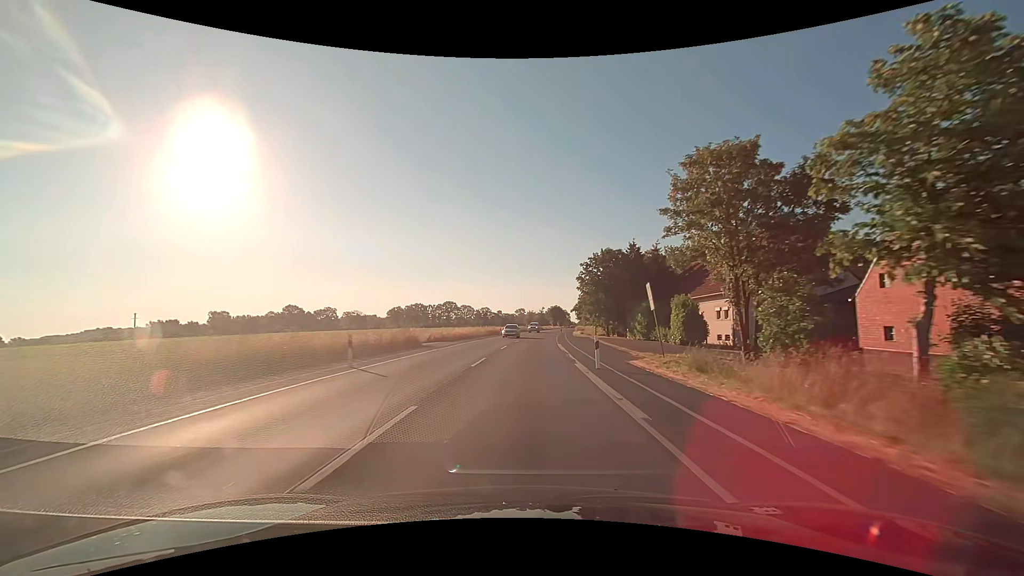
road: secondary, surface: asphalt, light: Day
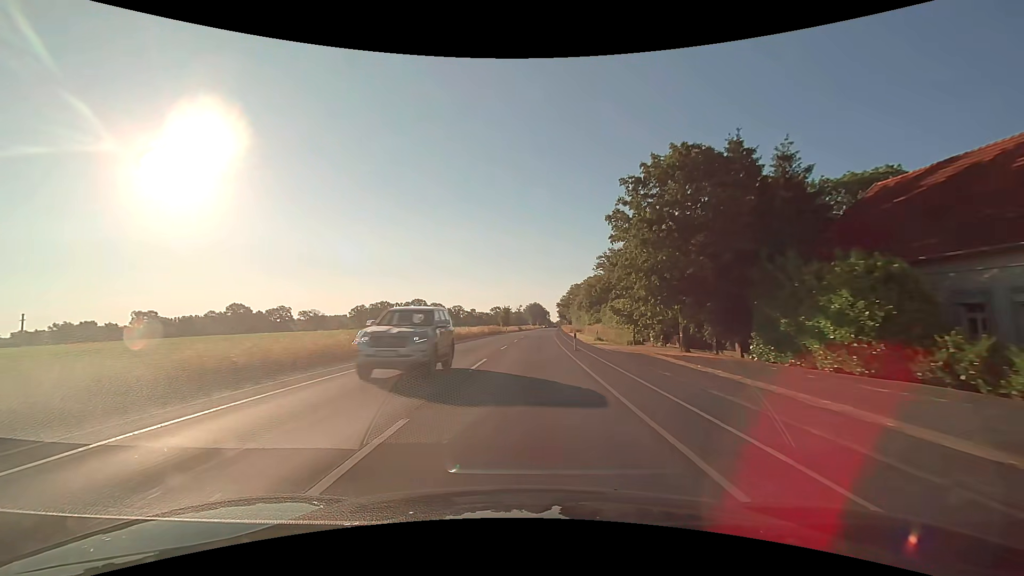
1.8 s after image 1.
(+0.8, +37.7) m; +3°
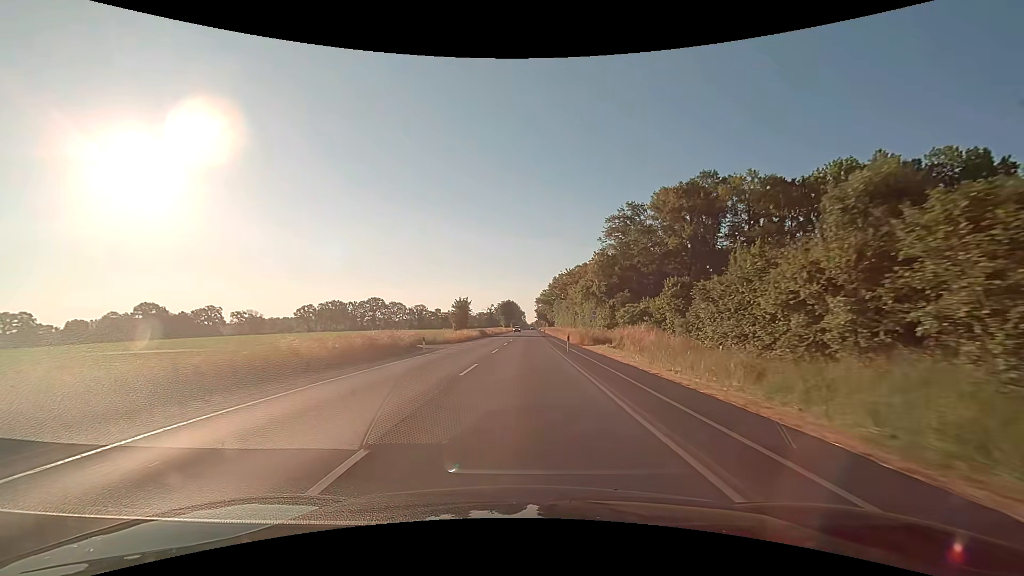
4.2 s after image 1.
(+1.4, +50.2) m; +3°
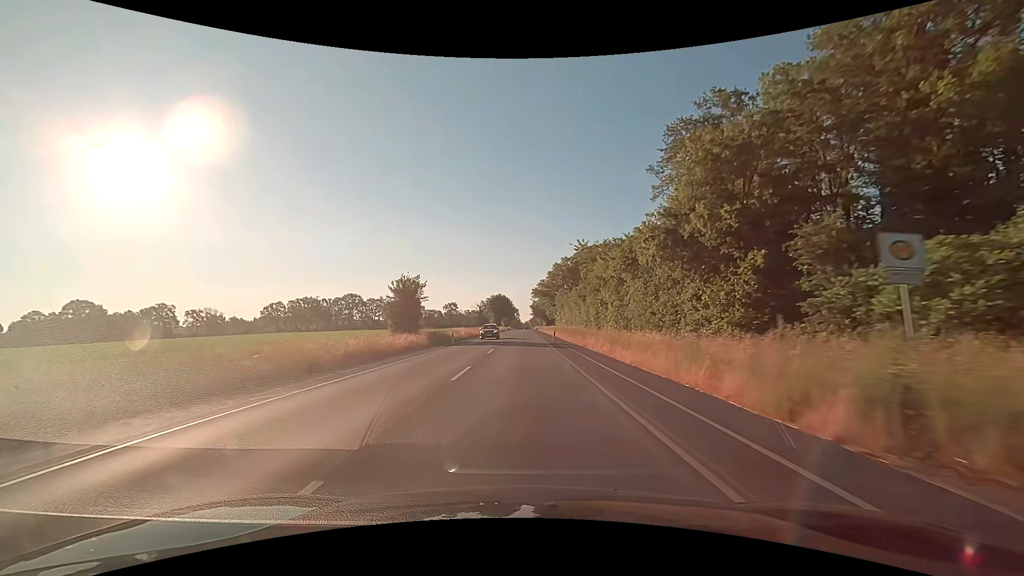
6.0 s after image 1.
(+0.4, +37.7) m; +1°
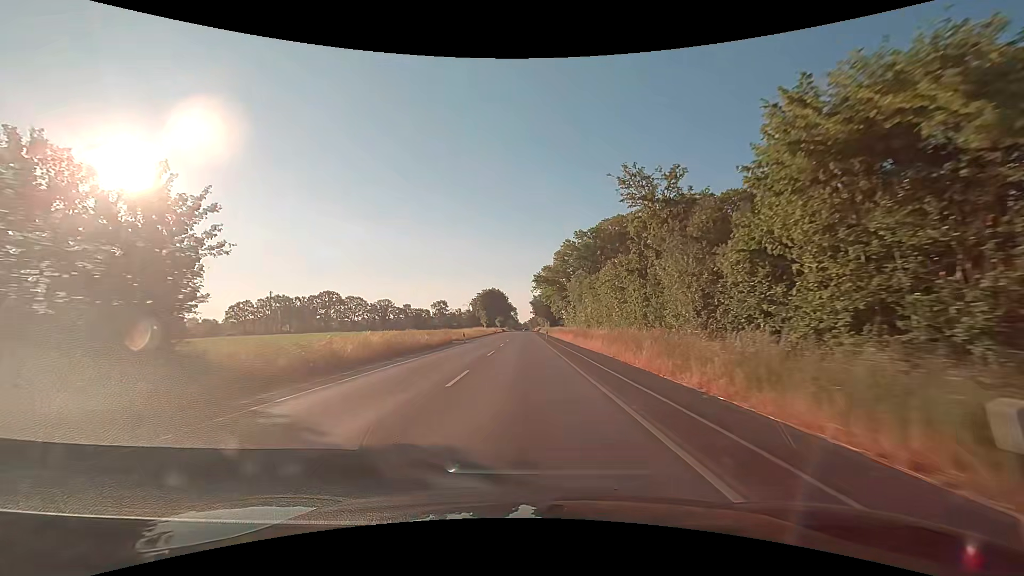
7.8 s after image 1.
(+0.1, +37.7) m; 0°
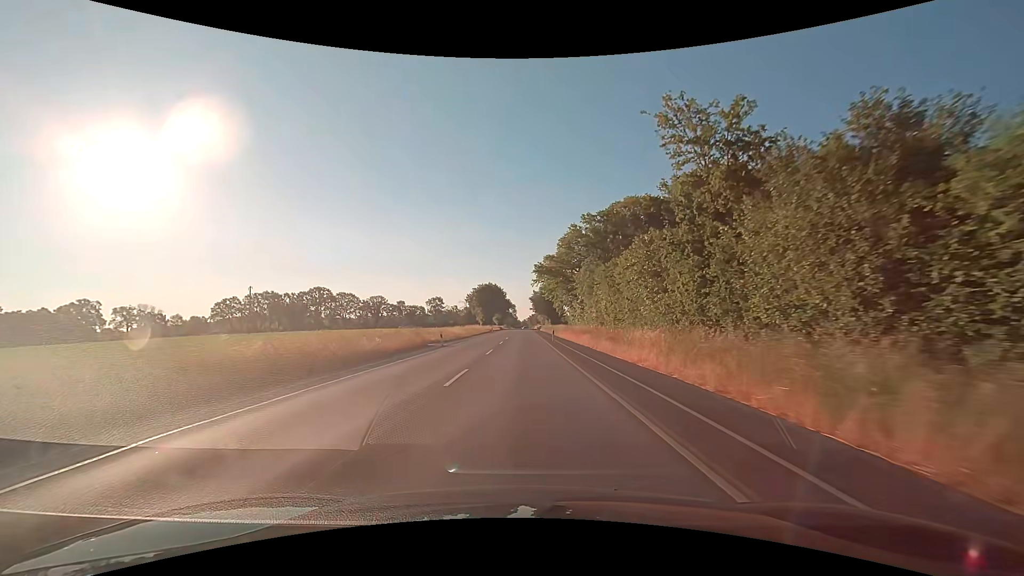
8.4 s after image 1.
(0.0, +12.6) m; 0°
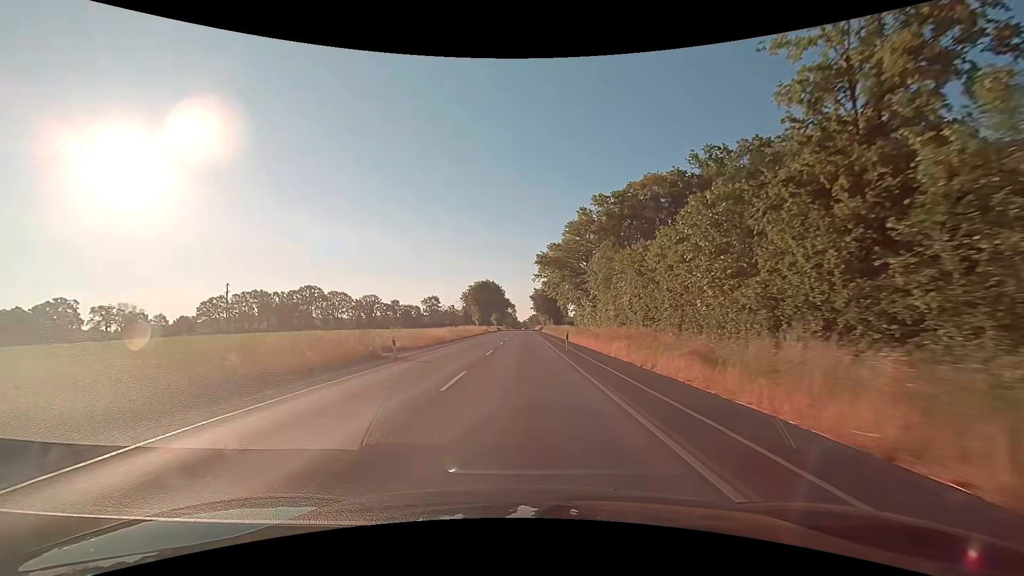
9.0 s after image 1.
(+0.1, +12.6) m; 0°
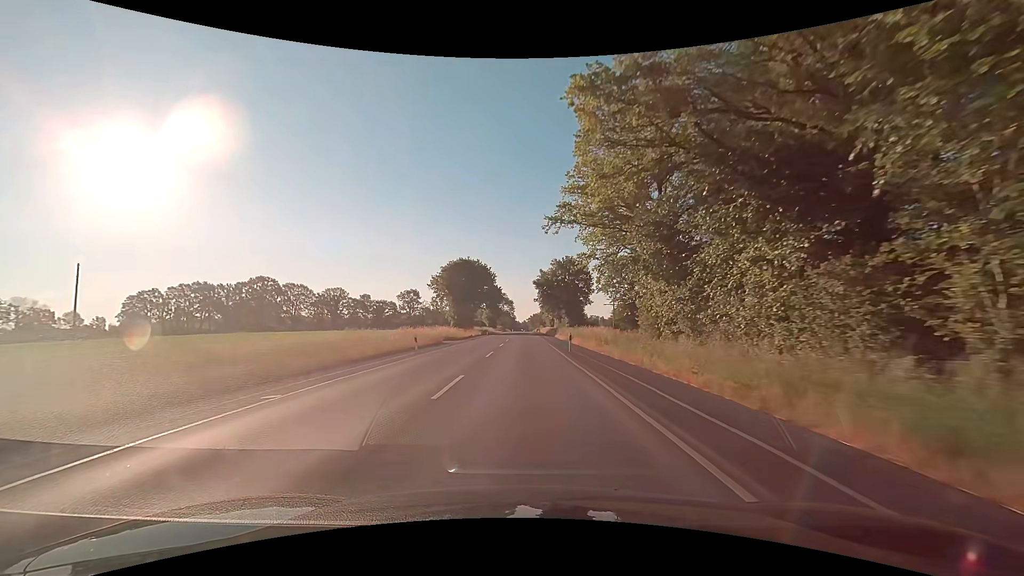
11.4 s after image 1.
(0.0, +50.2) m; 0°
(0, +10) (0, +20) (0, +30) (0, +40) (0, +50) (0, +60) (0, +70) (+1, +80) (+1, +90) (+1, +100) m
